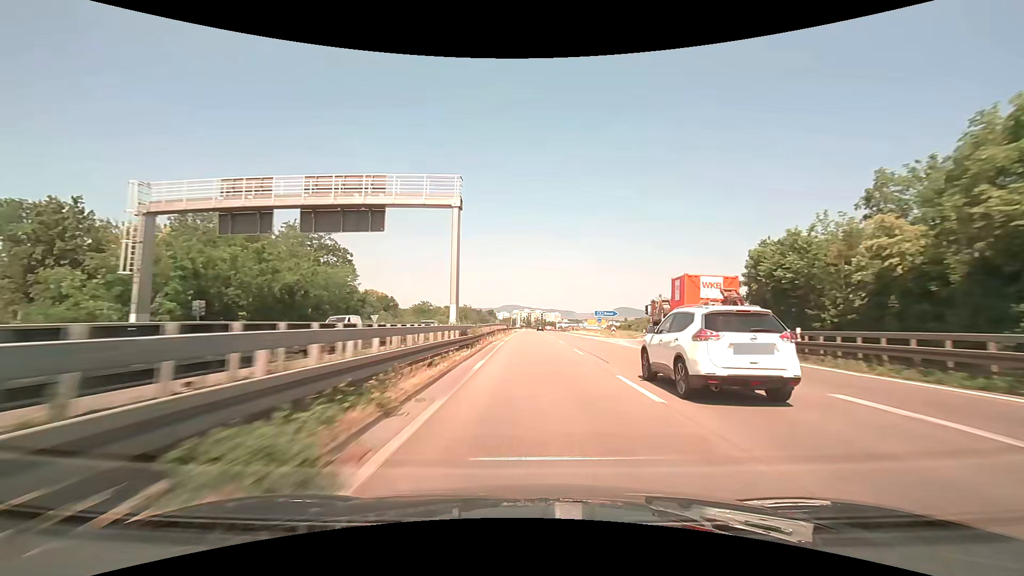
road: trunk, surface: asphalt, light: Day
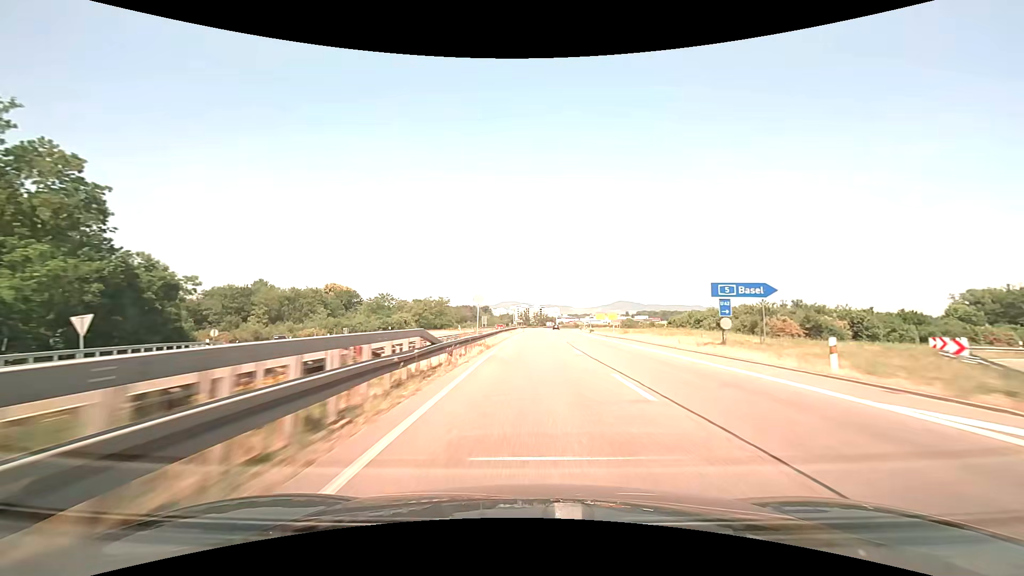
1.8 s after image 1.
(+0.1, +47.5) m; 0°
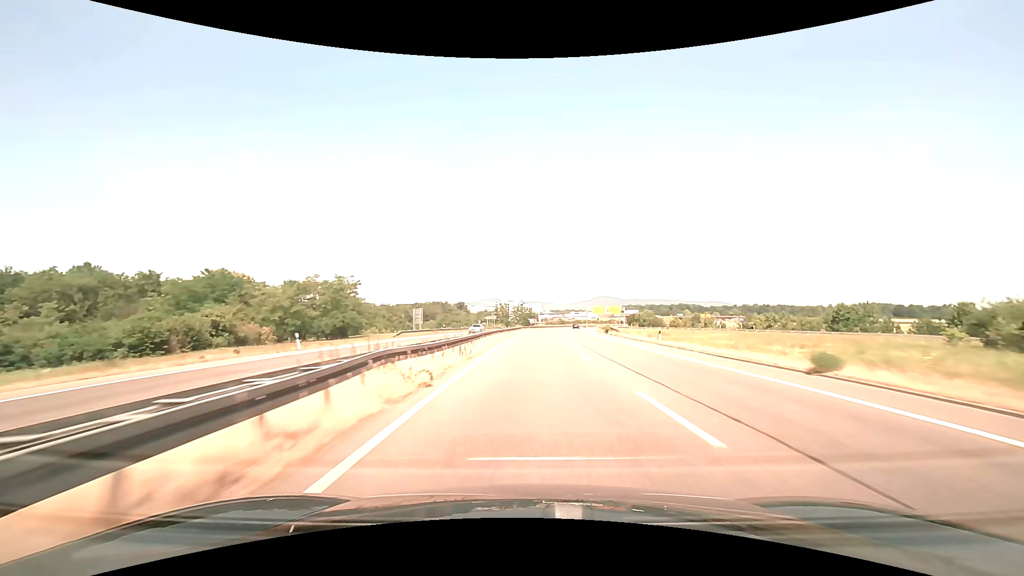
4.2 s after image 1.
(+0.8, +63.4) m; +2°
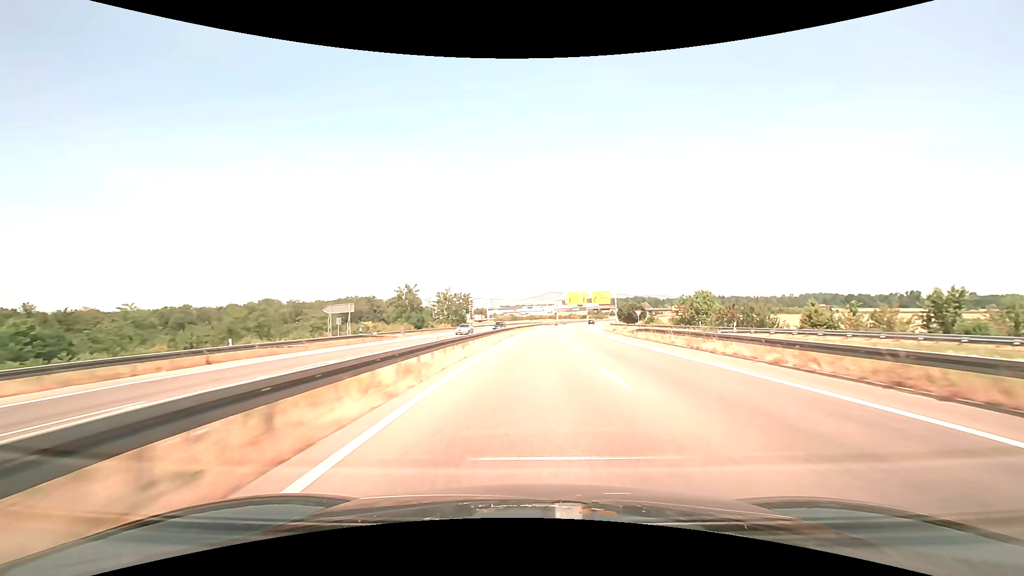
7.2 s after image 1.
(+3.3, +79.4) m; +6°
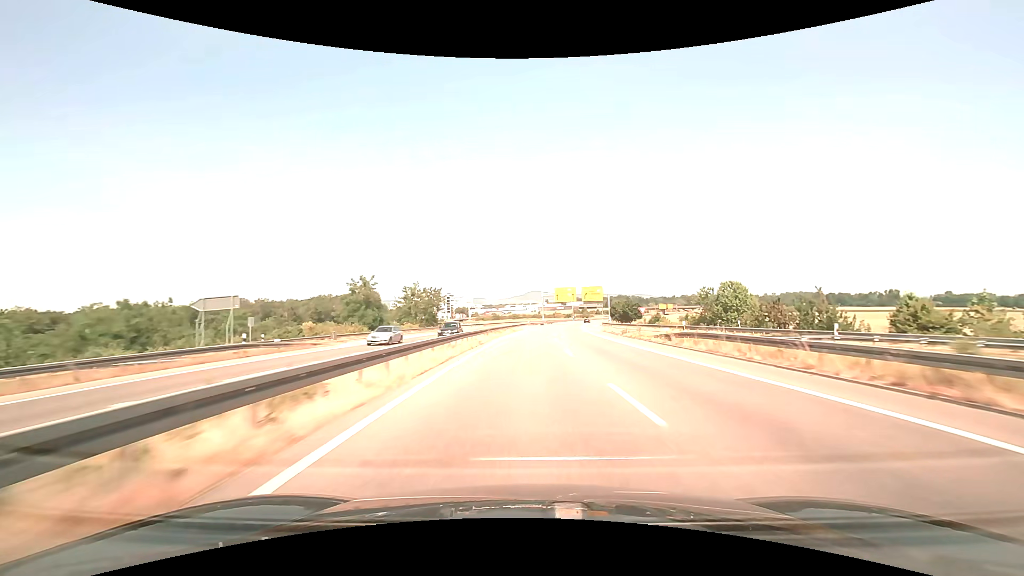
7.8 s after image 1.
(+0.3, +15.9) m; +2°
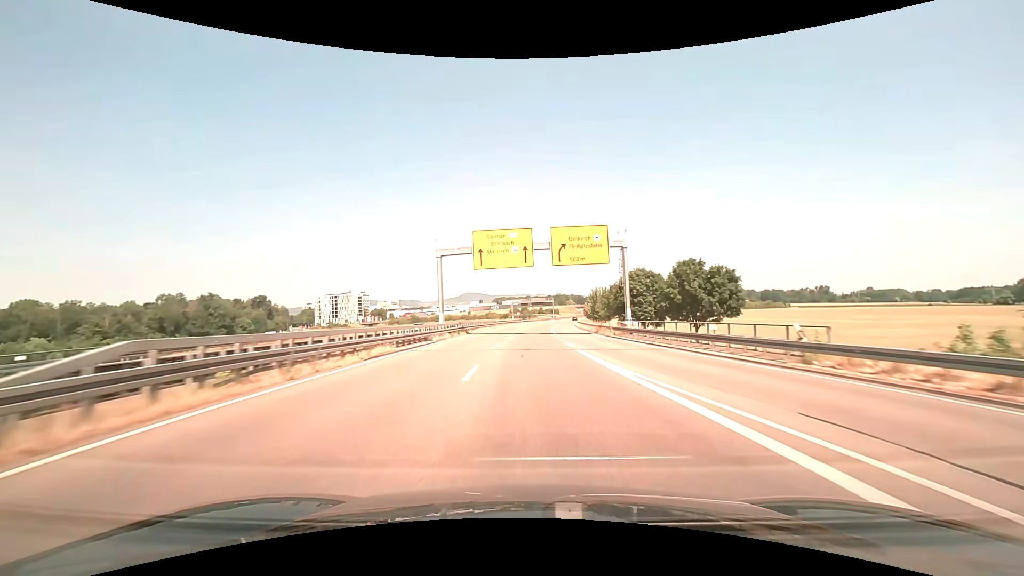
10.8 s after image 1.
(+5.7, +79.0) m; +7°
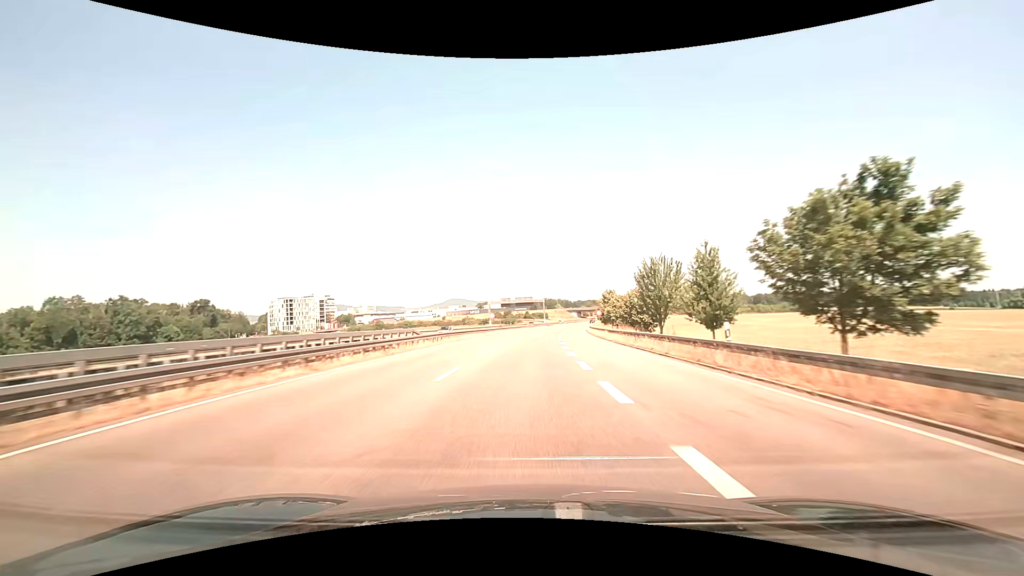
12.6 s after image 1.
(+0.8, +47.3) m; +2°
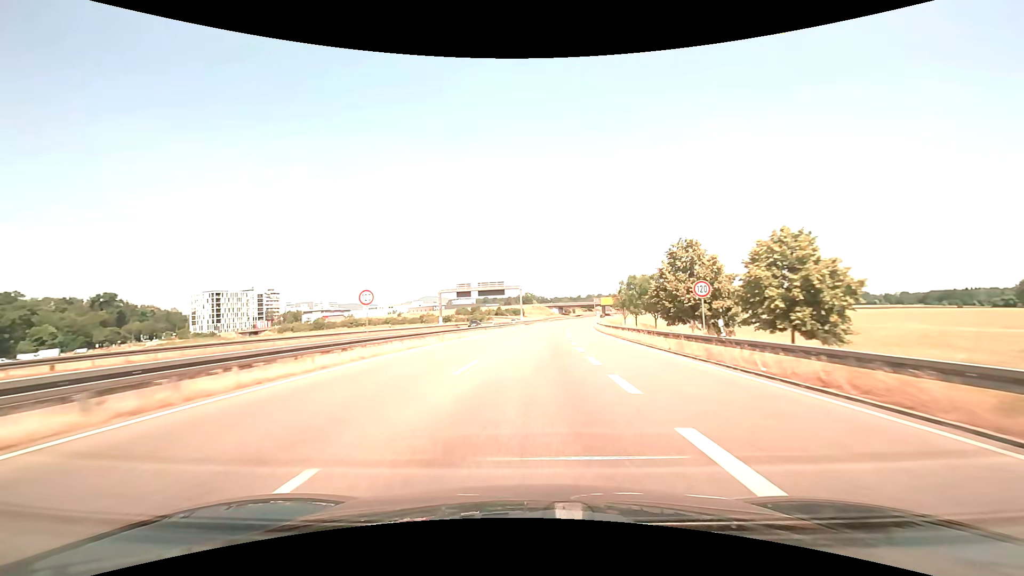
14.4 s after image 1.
(+1.0, +47.5) m; +3°
(0, +10) (0, +20) (0, +30) (+1, +40) (+2, +50) (+2, +60) (+3, +70) (+4, +80) (+5, +90) (+7, +100) m
